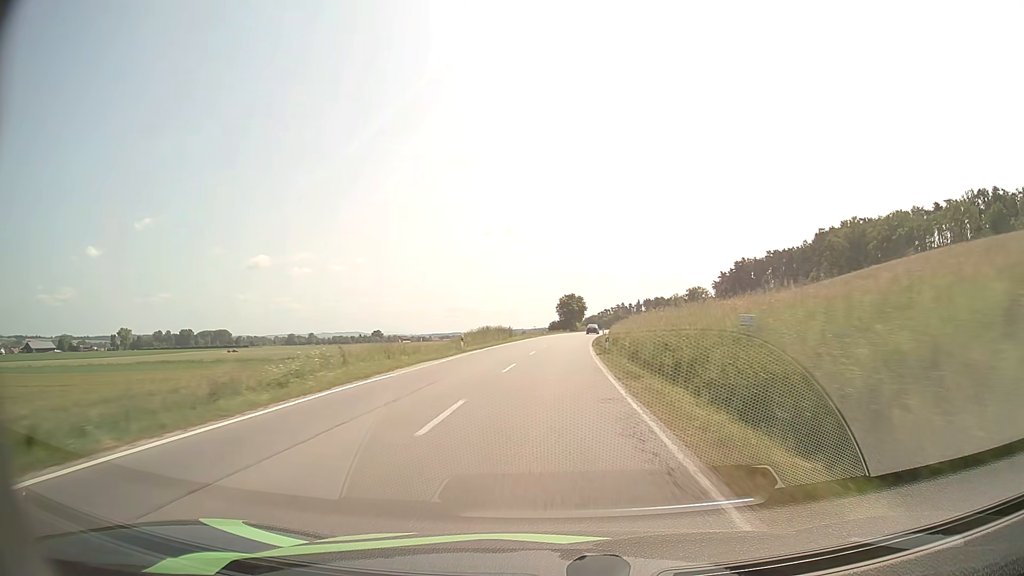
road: secondary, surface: asphalt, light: Day
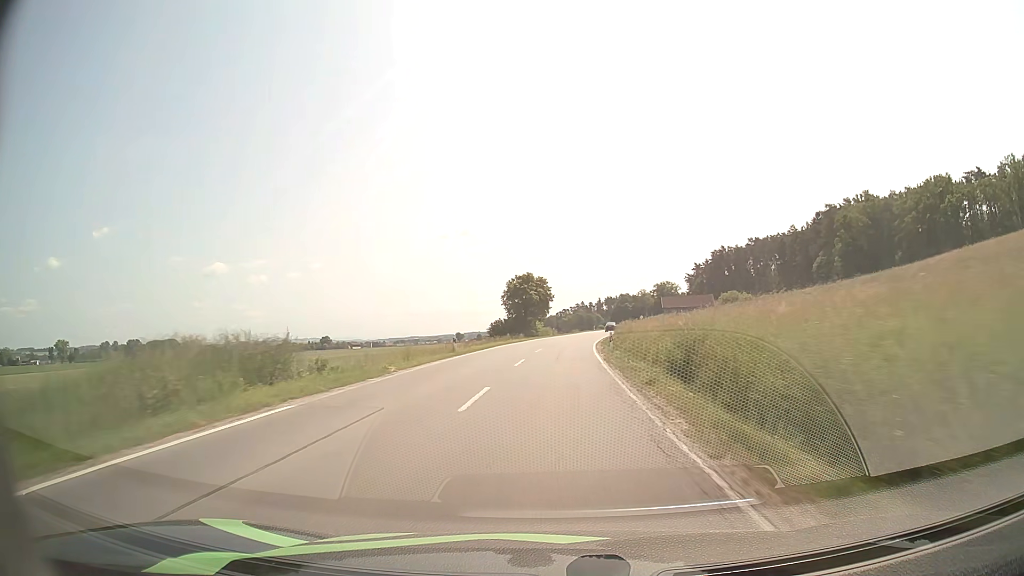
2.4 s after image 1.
(+1.7, +53.8) m; +4°
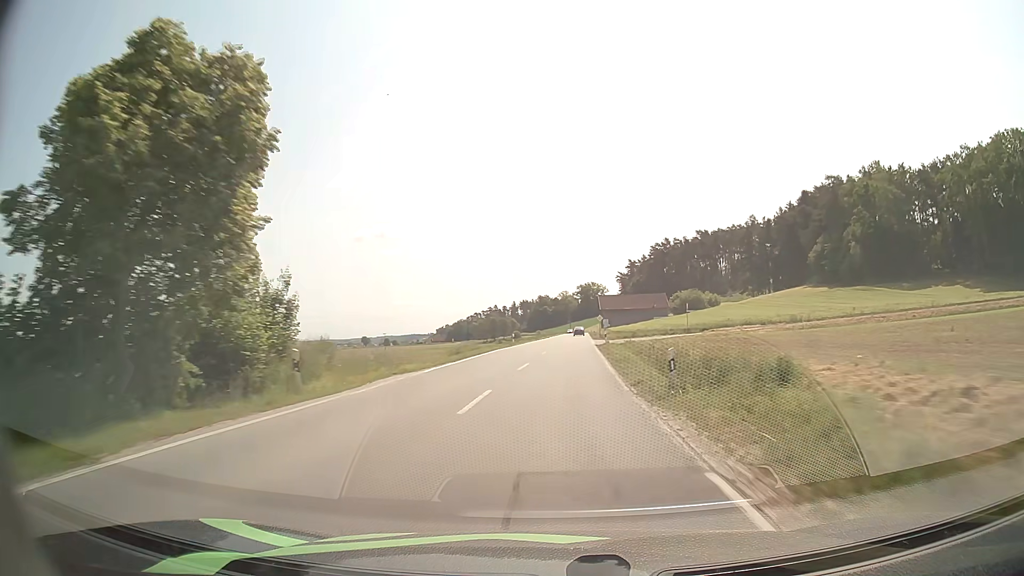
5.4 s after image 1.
(+3.7, +67.9) m; +7°
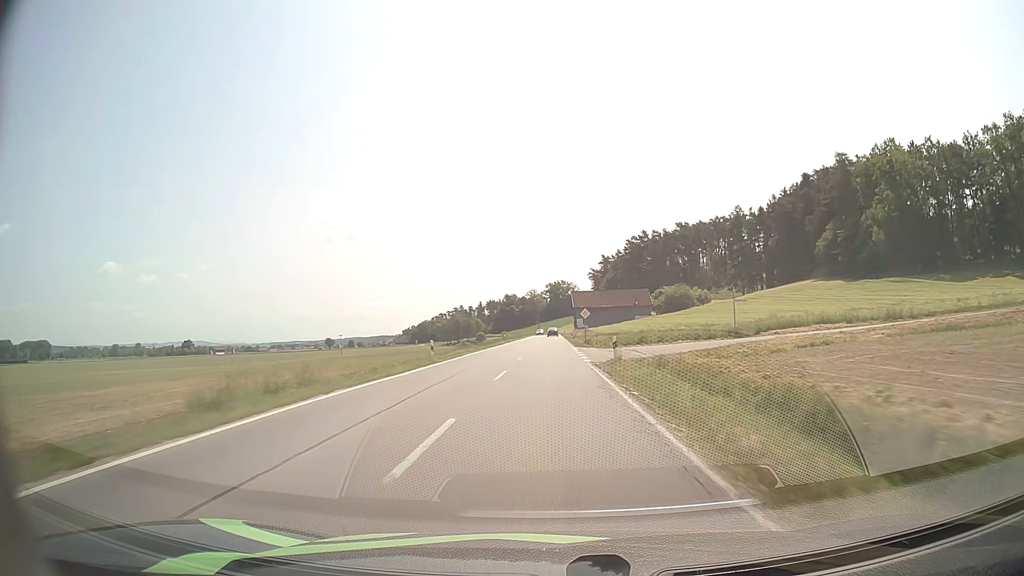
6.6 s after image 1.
(+0.8, +27.7) m; +3°
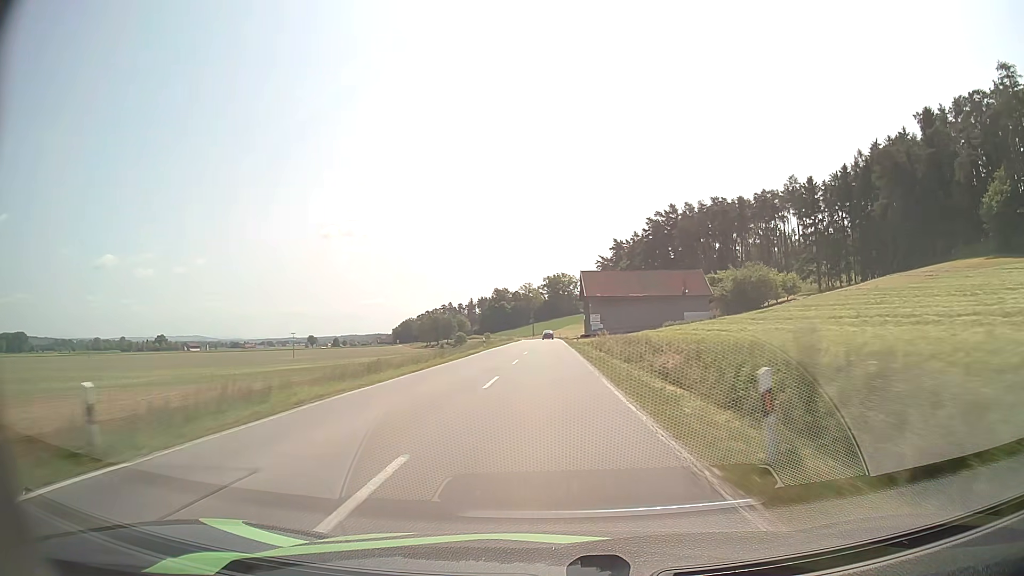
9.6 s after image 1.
(+0.4, +70.9) m; 0°
(0, +10) (0, +20) (0, +30) (0, +40) (0, +50) (0, +60) (0, +70) (0, +80) (0, +90) (0, +100) m
